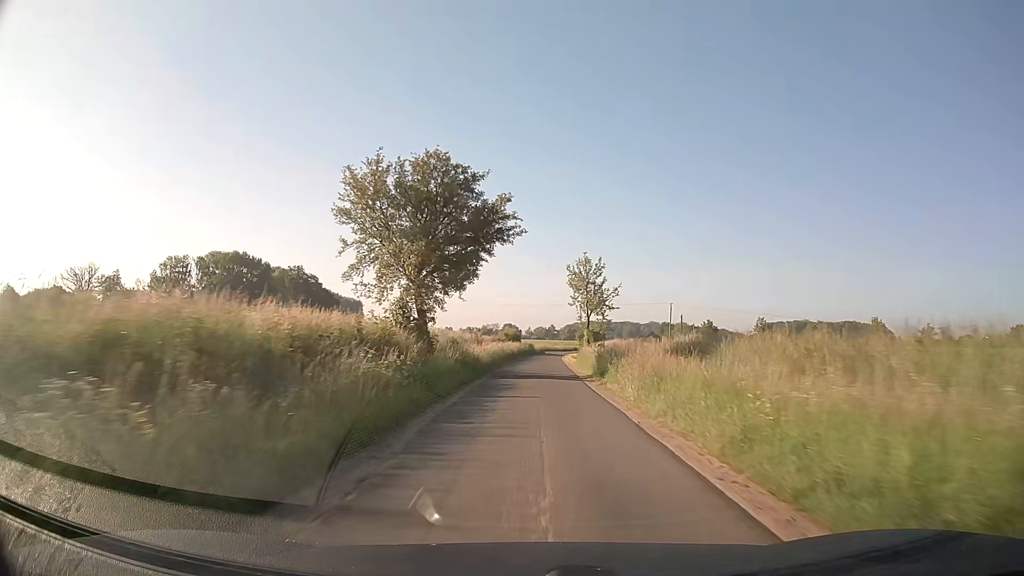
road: unclassified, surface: asphalt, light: Day
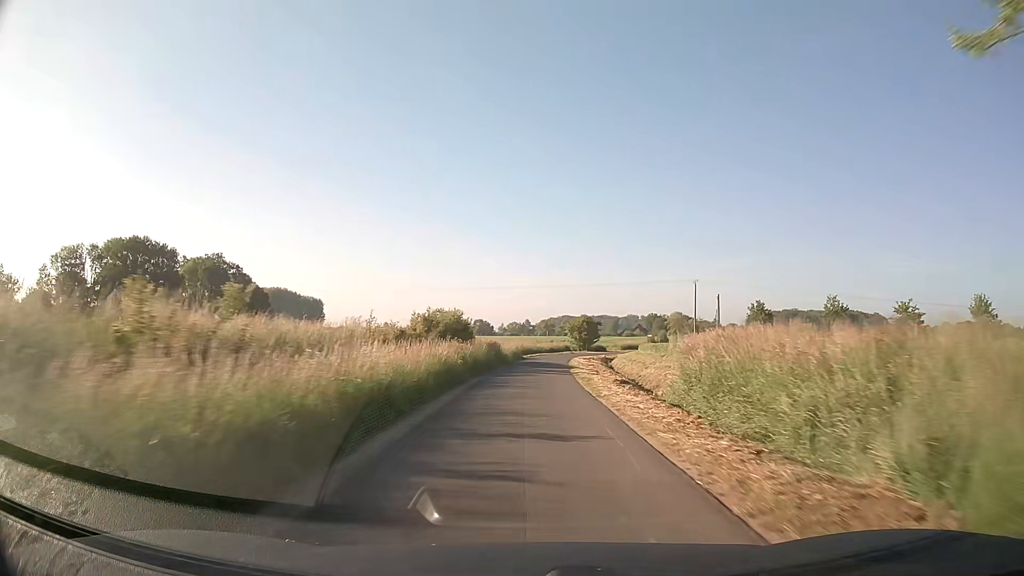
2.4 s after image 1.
(+0.8, +44.6) m; +2°
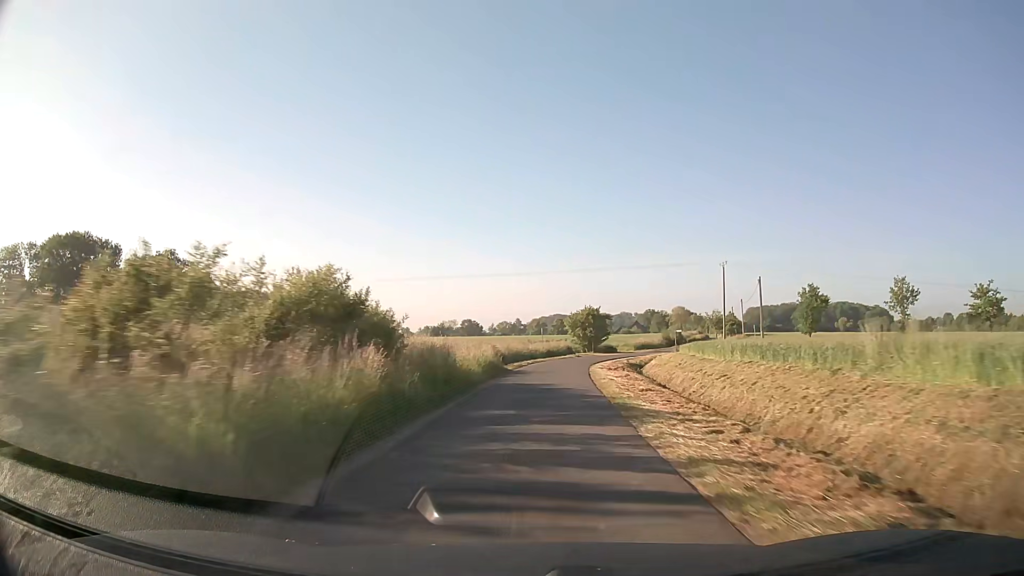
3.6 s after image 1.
(+0.3, +22.0) m; +1°
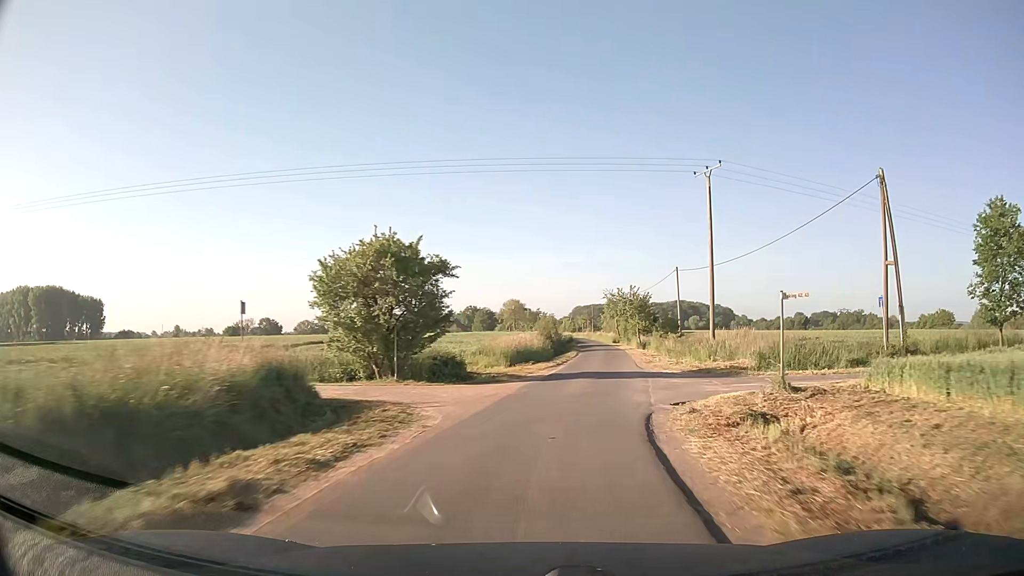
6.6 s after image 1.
(+4.7, +53.0) m; +15°
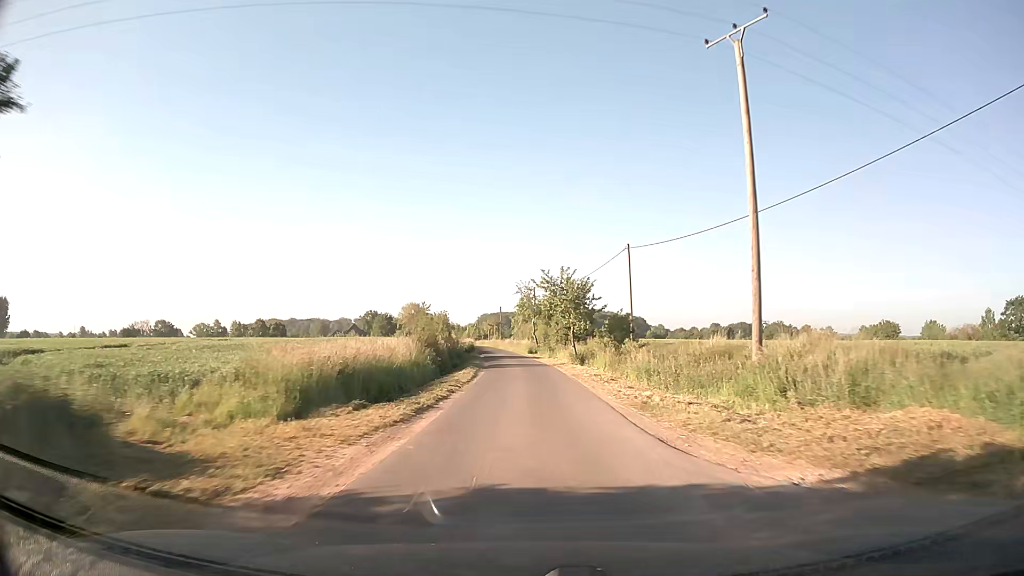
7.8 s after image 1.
(+1.6, +21.0) m; +8°
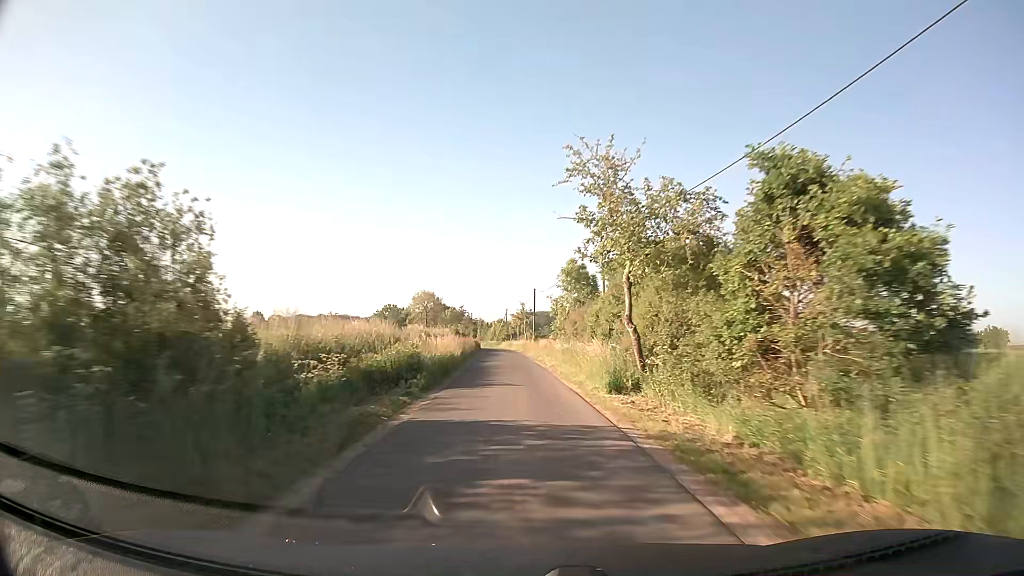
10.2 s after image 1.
(-0.7, +43.7) m; -3°
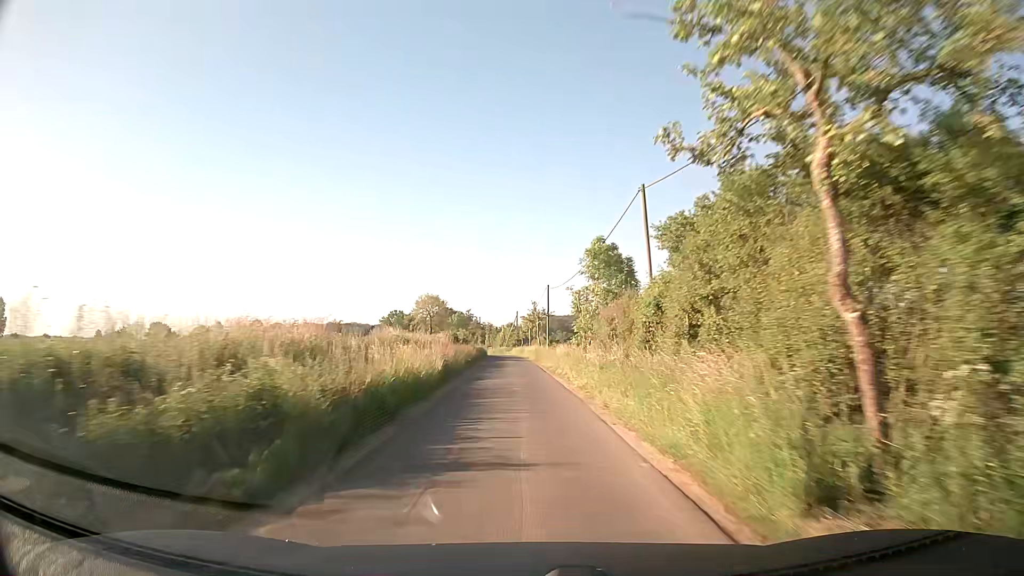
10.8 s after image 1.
(-0.1, +11.2) m; -1°
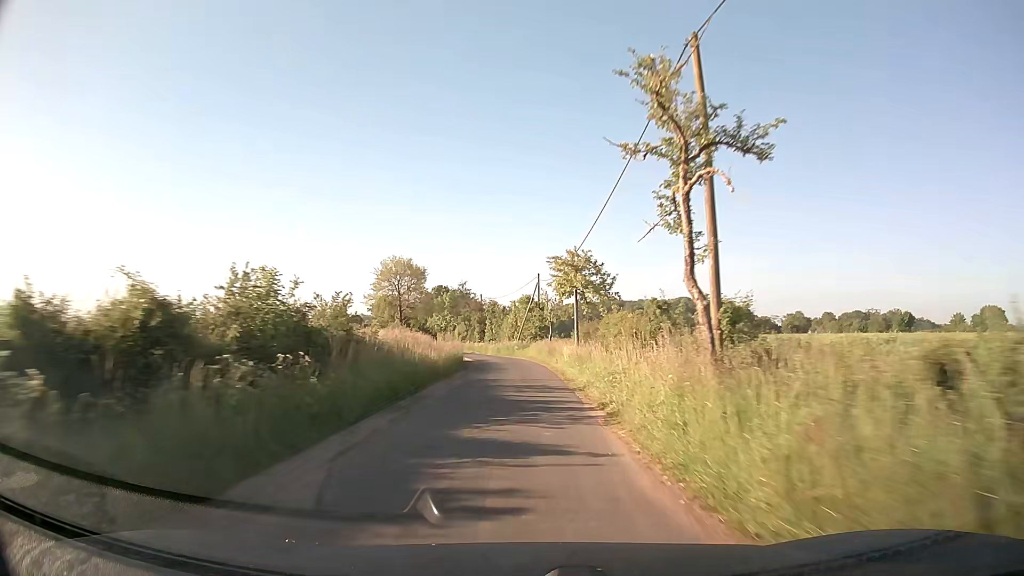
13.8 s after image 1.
(-0.8, +53.5) m; -2°
(0, +10) (0, +20) (0, +30) (-1, +40) (-3, +50) (-4, +60) (-6, +69) (-9, +79) (-11, +89) (-13, +99) m
